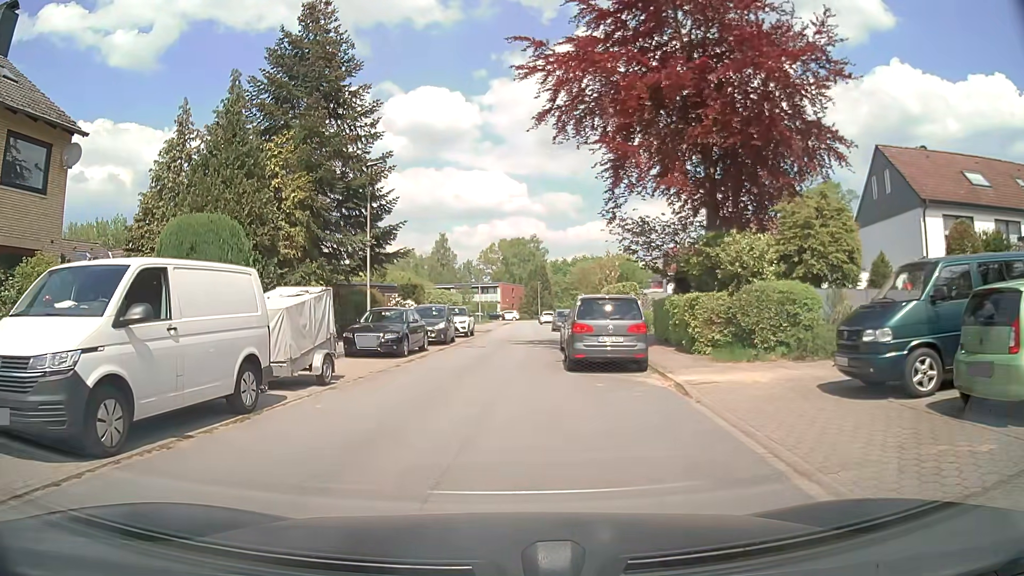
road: residential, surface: asphalt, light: Day
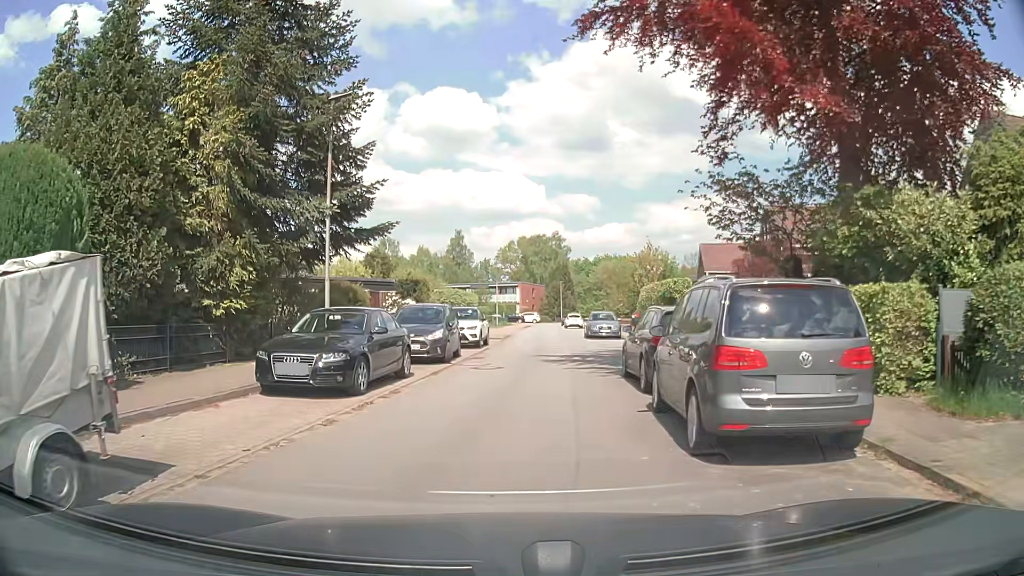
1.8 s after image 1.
(-0.2, +8.5) m; -2°
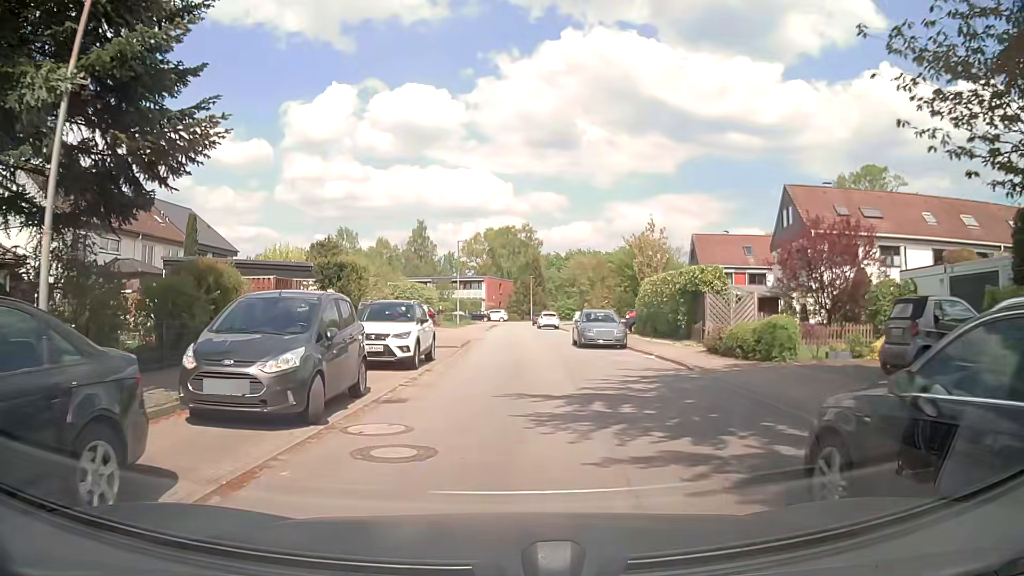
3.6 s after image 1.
(+0.3, +10.1) m; +4°
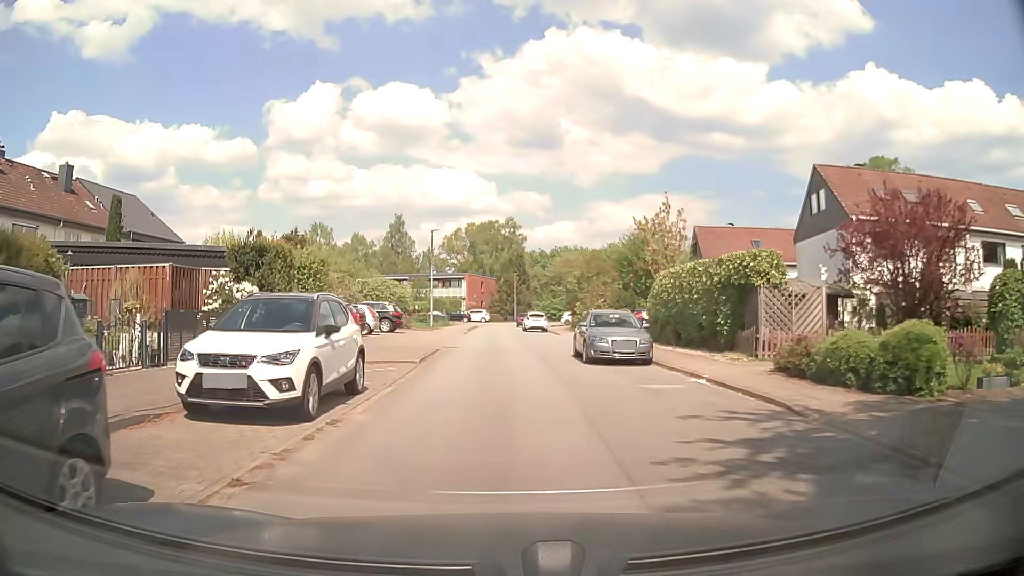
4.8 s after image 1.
(+0.1, +6.9) m; +1°
